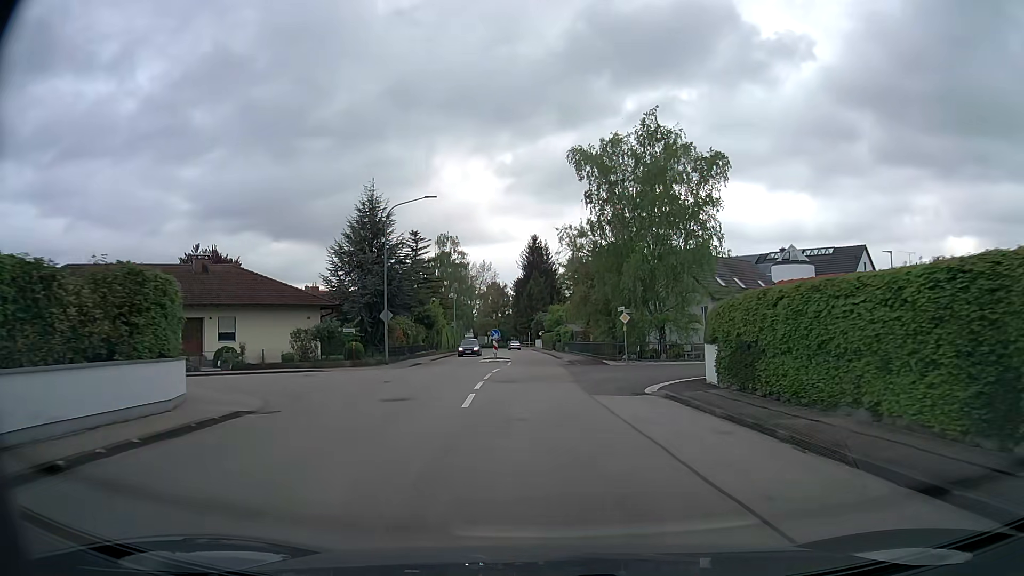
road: tertiary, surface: asphalt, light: Day
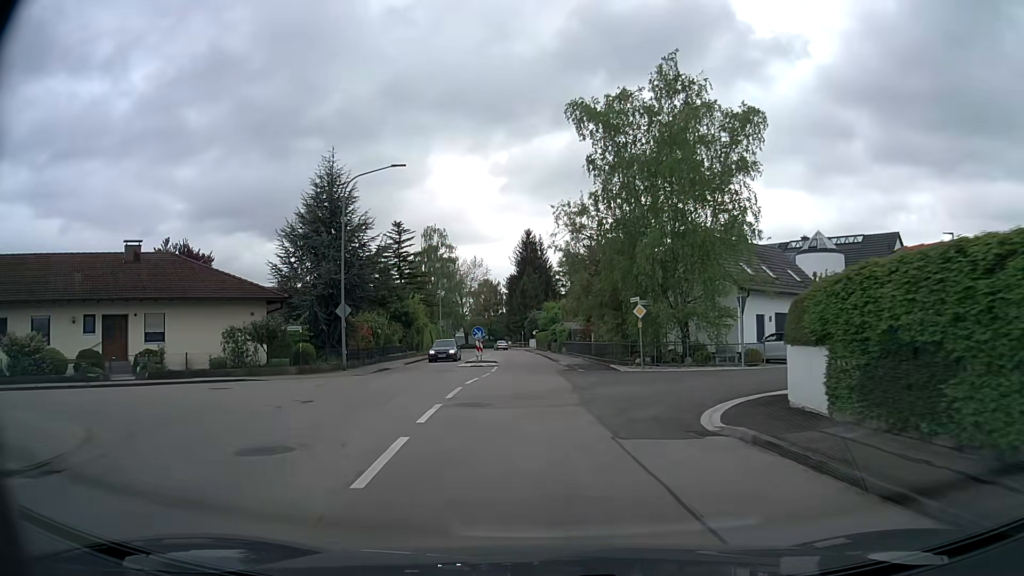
(0.0, +7.3) m; 0°
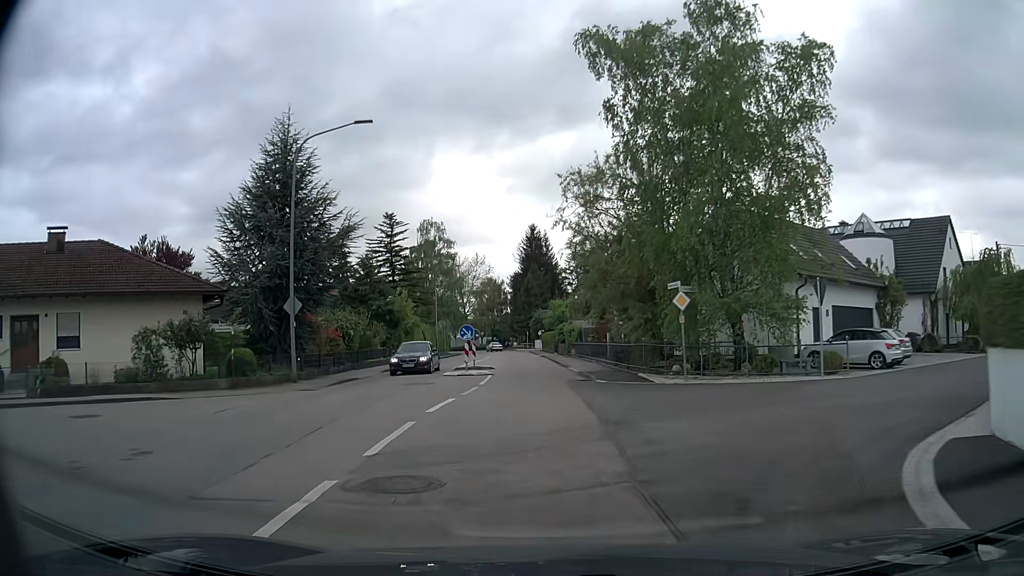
(0.0, +7.2) m; 0°
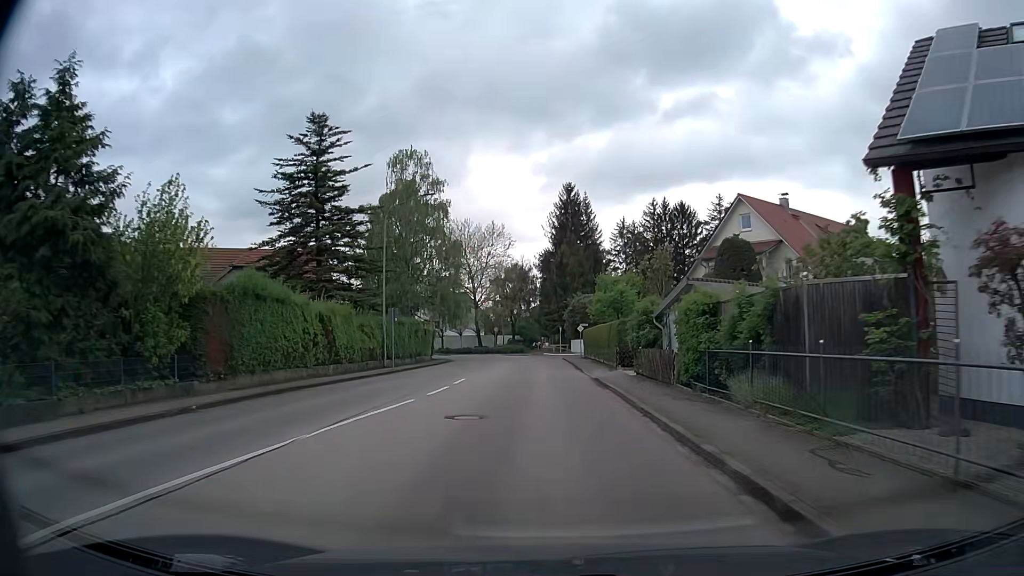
(-1.0, +35.5) m; -3°
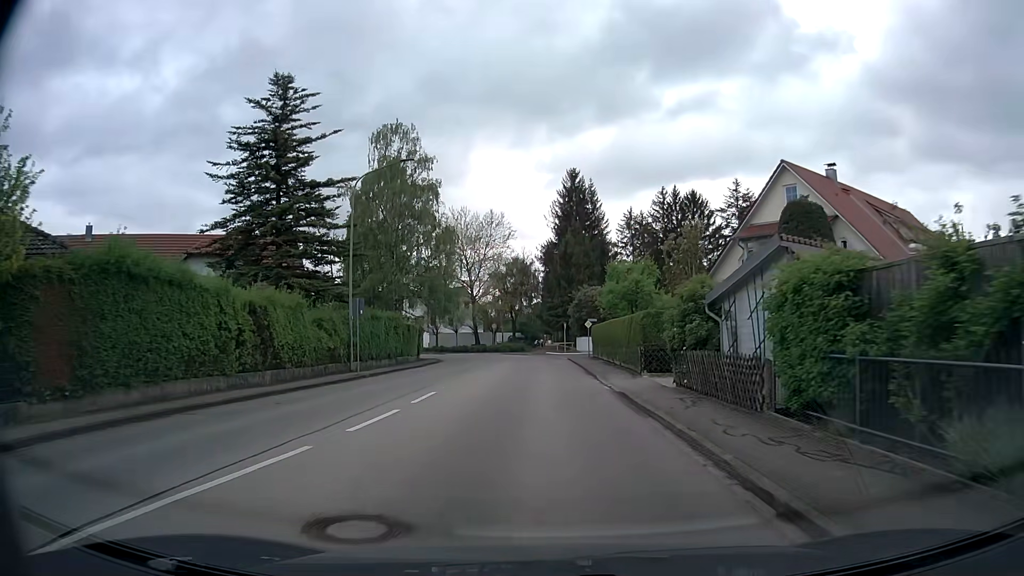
(0.0, +7.0) m; 0°
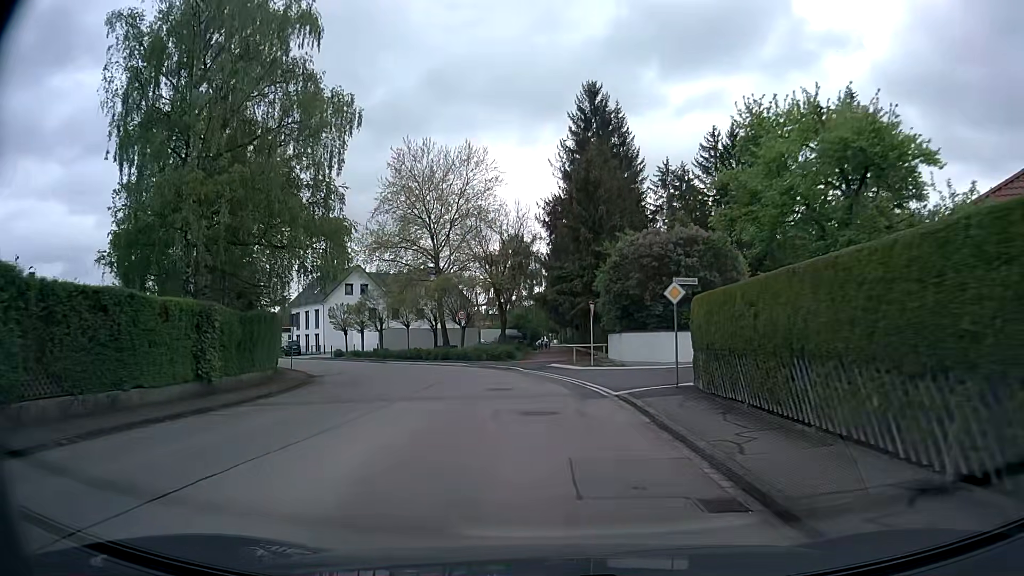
(+0.1, +32.0) m; 0°
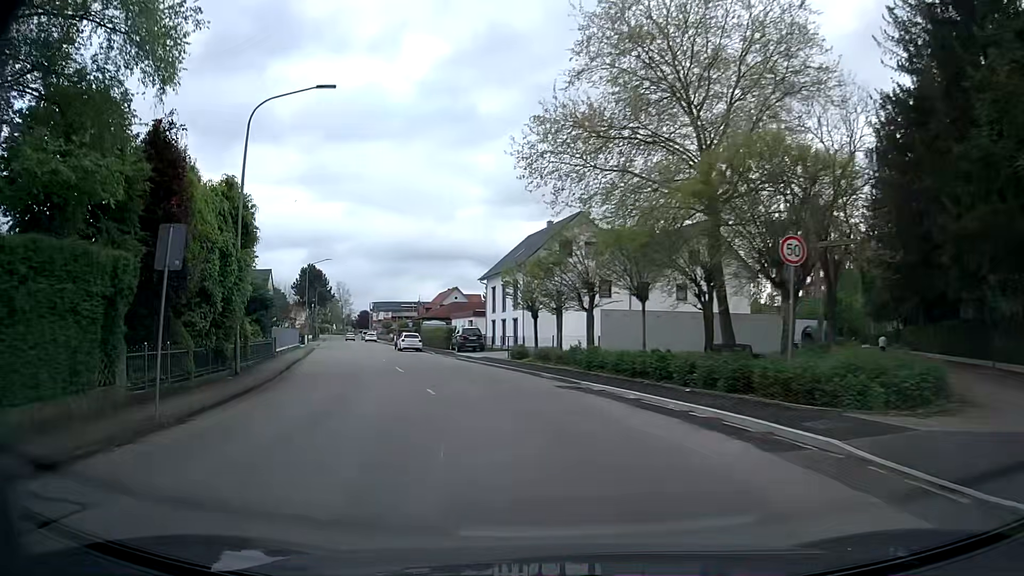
(-4.4, +30.1) m; -23°
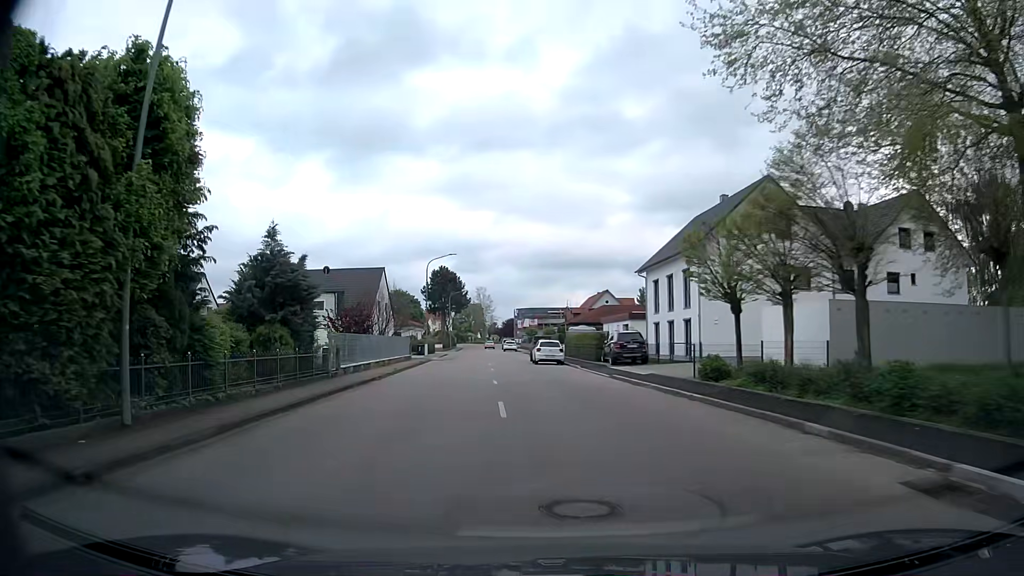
(-1.4, +13.0) m; -13°
(0, +10) (-1, +20) (-2, +30) (-3, +40) (-4, +50) (-5, +60) (-6, +70) (-7, +80) (-8, +90) (-9, +100) m
